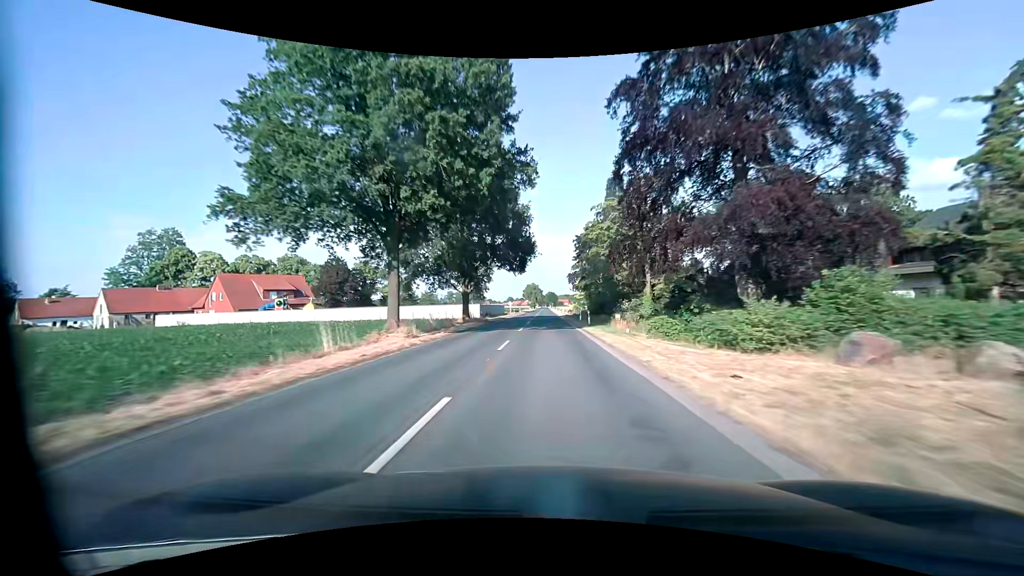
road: secondary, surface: asphalt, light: Day
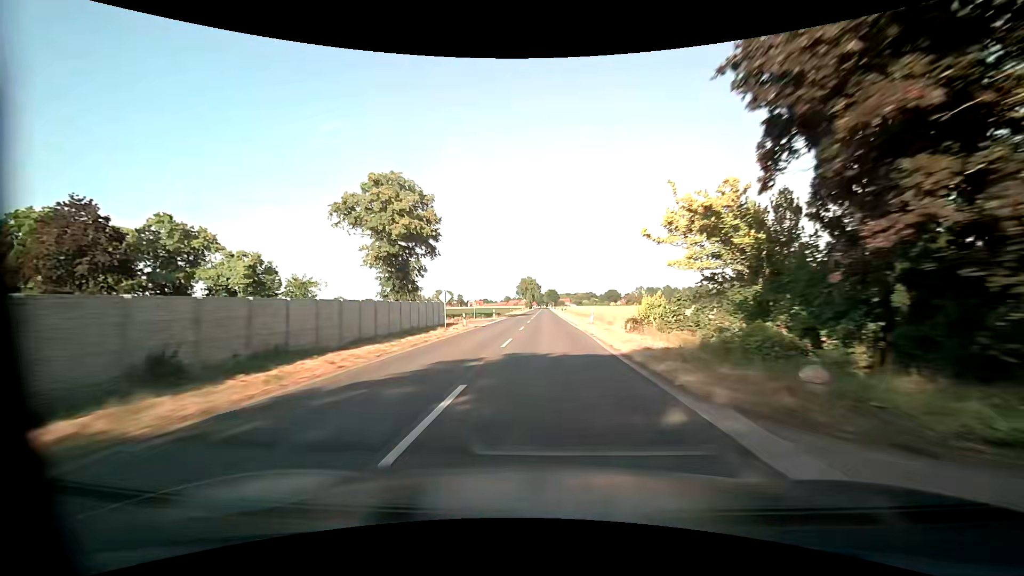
(0.0, +59.1) m; 0°
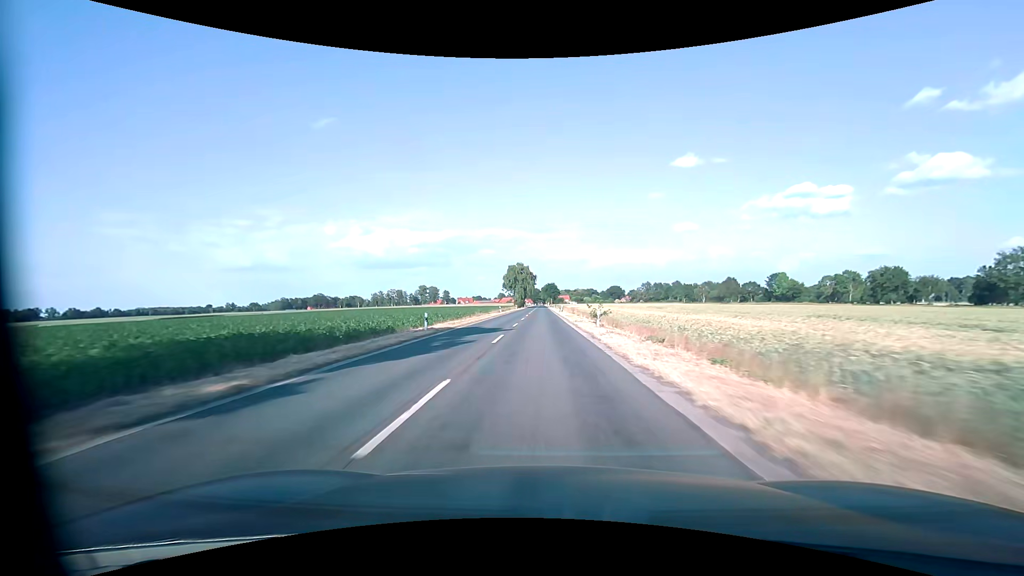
(+0.3, +59.8) m; 0°
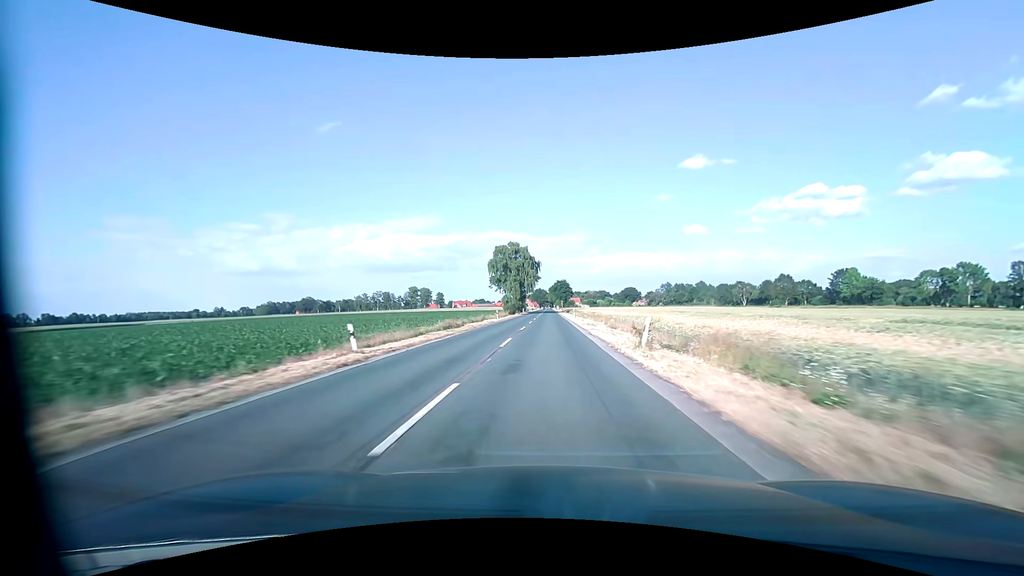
(-0.4, +59.8) m; -1°
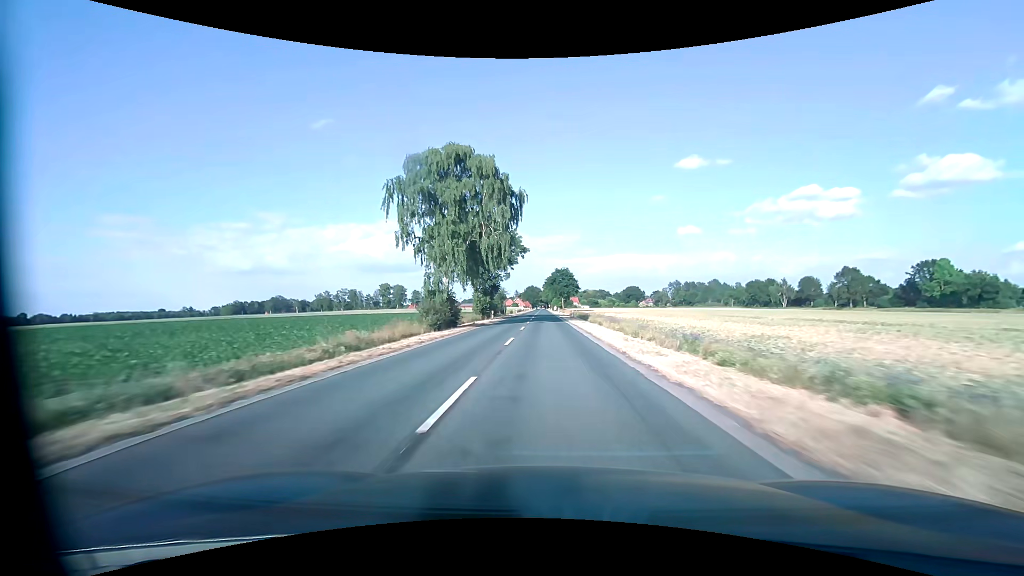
(+0.1, +59.5) m; +1°
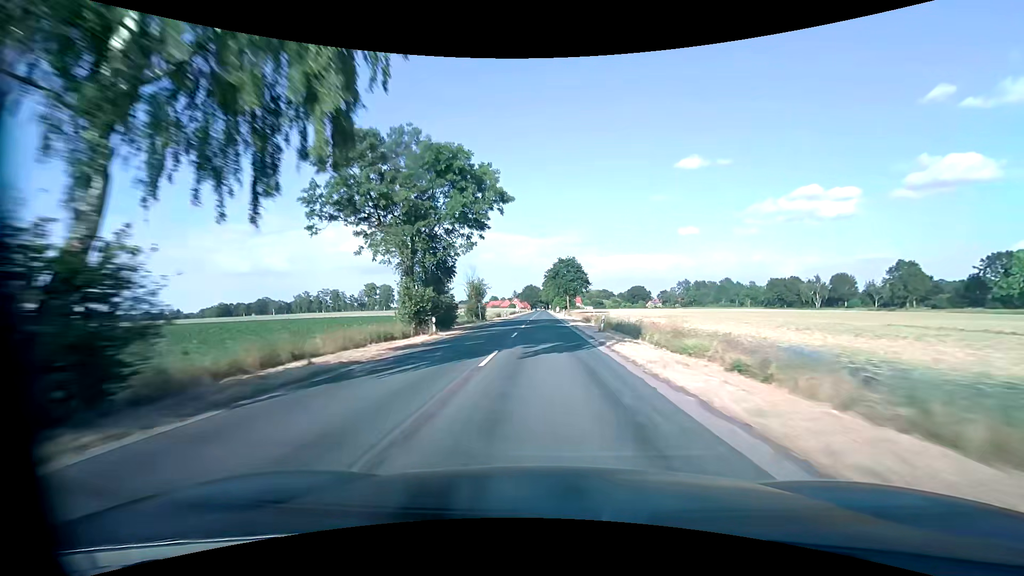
(+0.1, +30.0) m; 0°
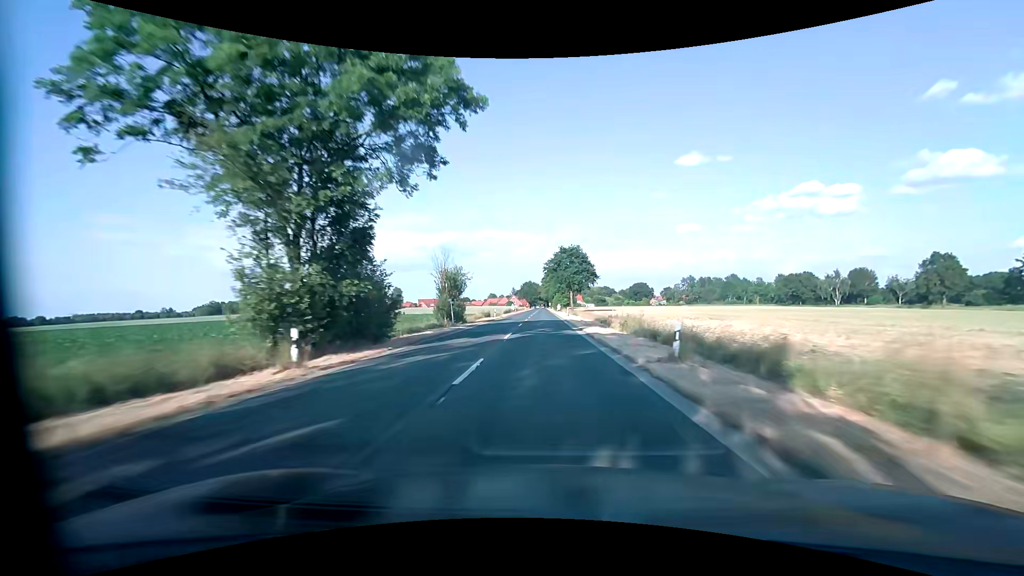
(0.0, +15.0) m; 0°
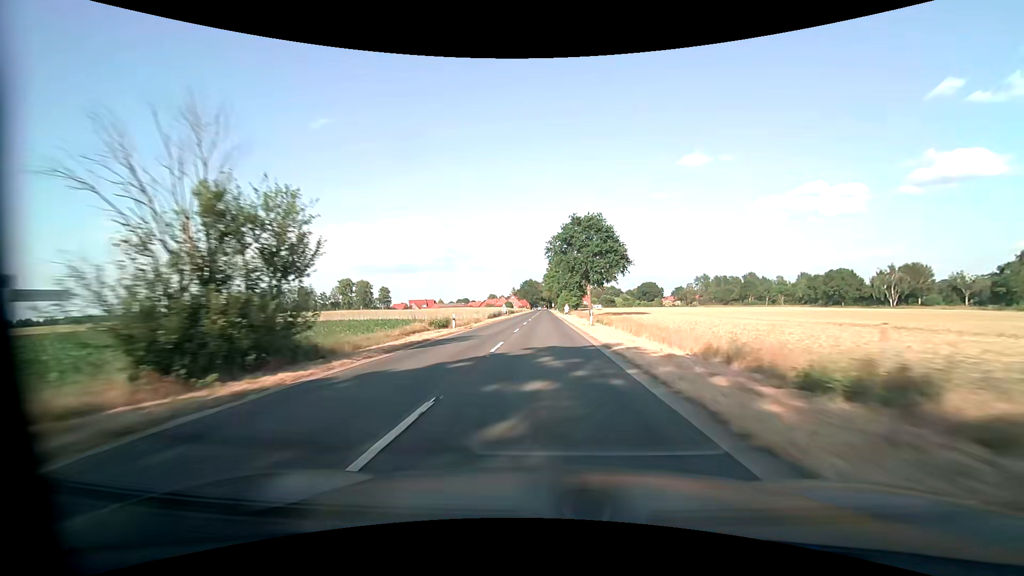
(-0.1, +29.8) m; 0°
(0, +10) (0, +20) (0, +30) (0, +40) (0, +50) (0, +60) (0, +70) (0, +80) (0, +90) (0, +100) m
